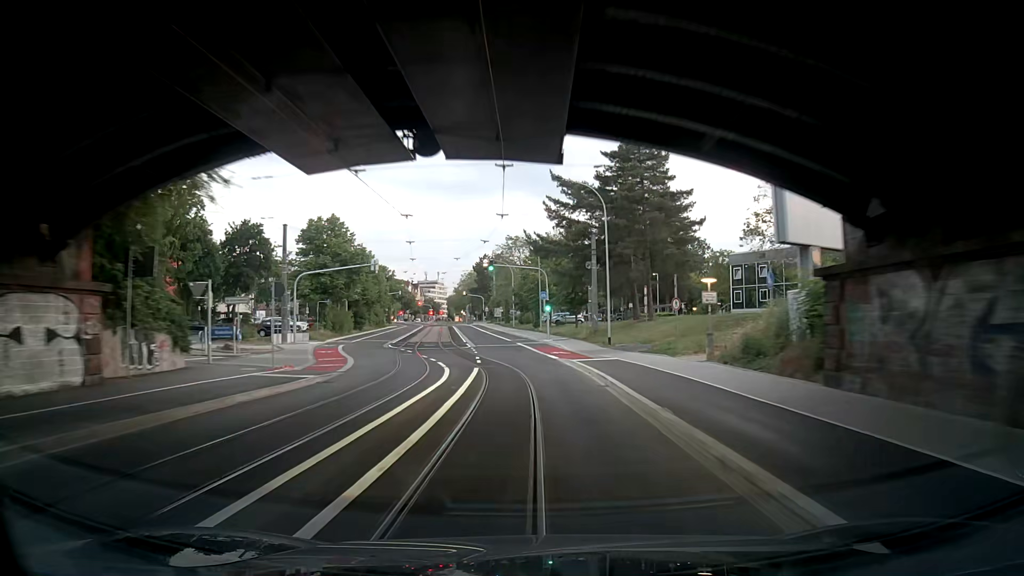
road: secondary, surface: asphalt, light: Sunrise
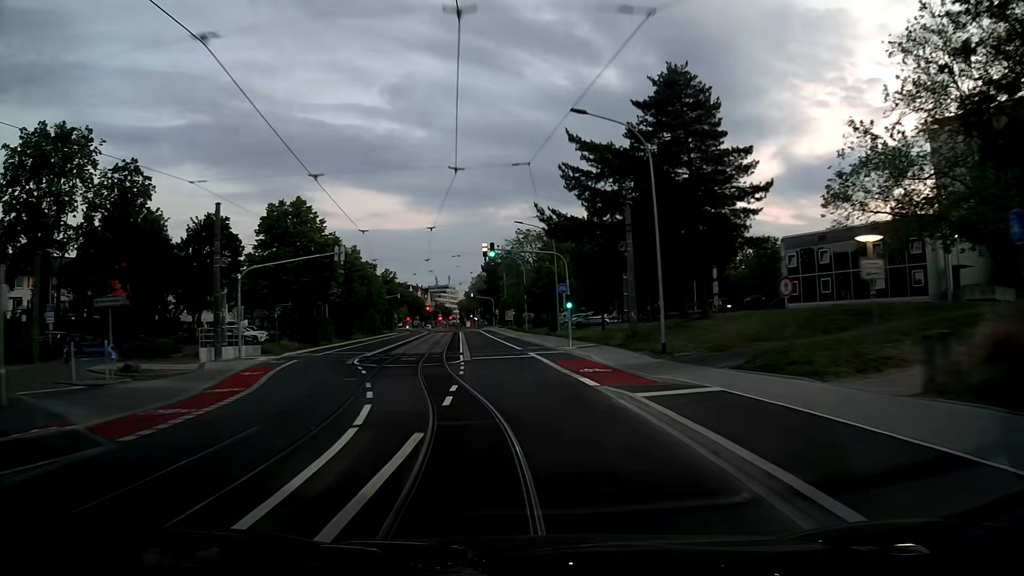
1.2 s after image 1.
(-0.4, +13.0) m; -2°
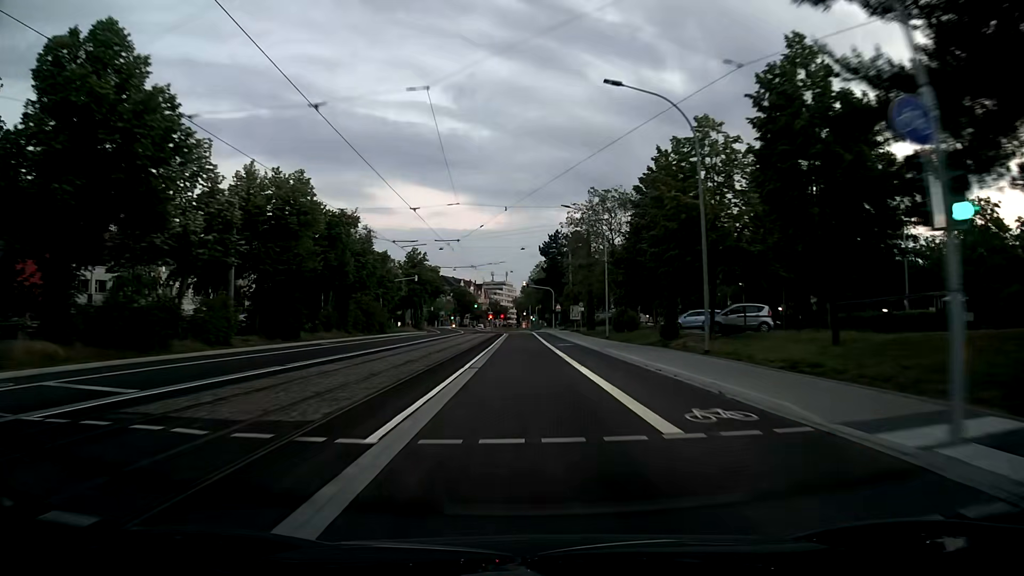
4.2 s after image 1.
(-1.5, +33.4) m; -6°
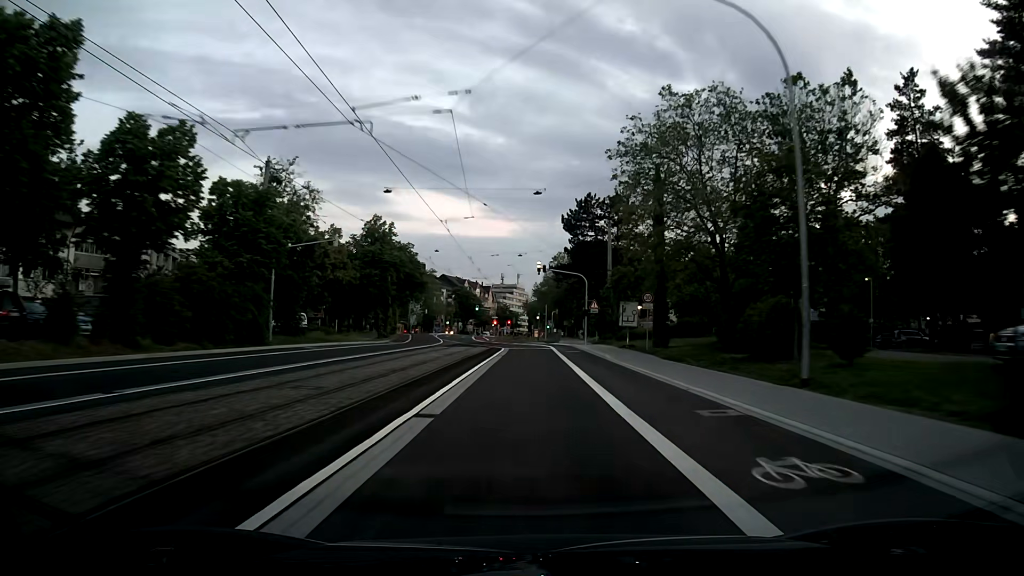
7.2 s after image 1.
(0.0, +35.2) m; 0°
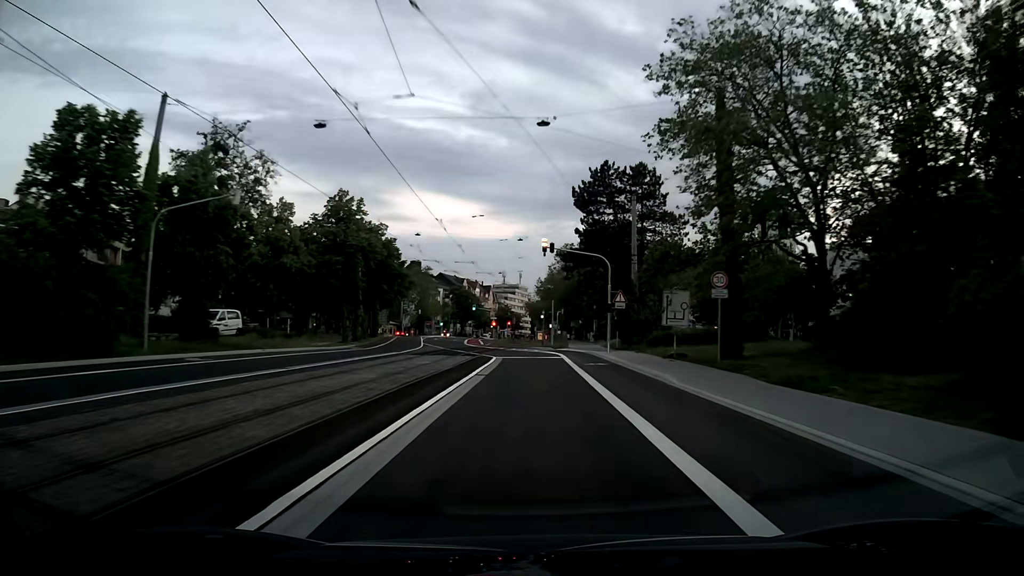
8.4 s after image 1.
(-0.1, +14.2) m; -1°
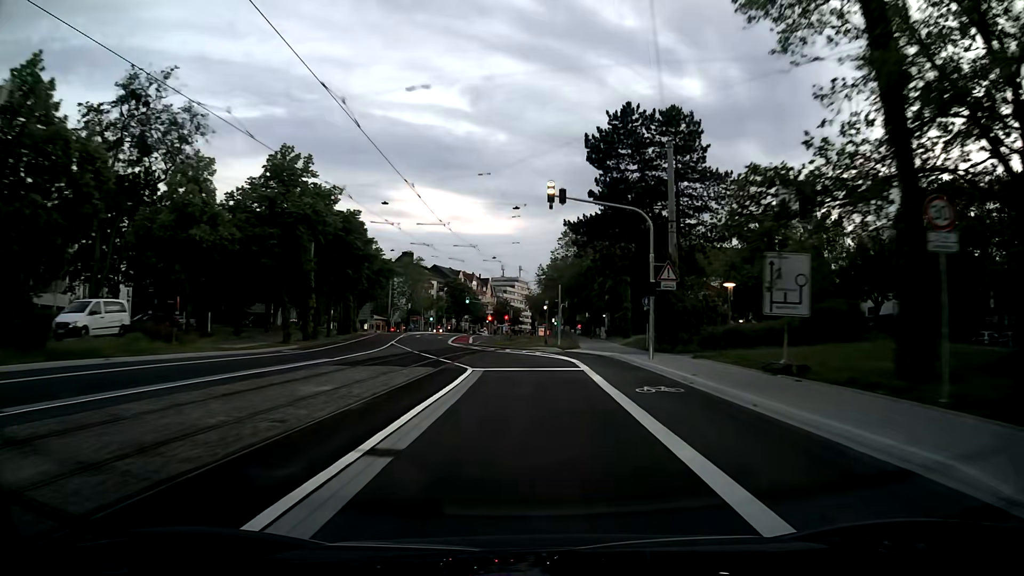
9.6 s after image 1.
(0.0, +13.8) m; 0°
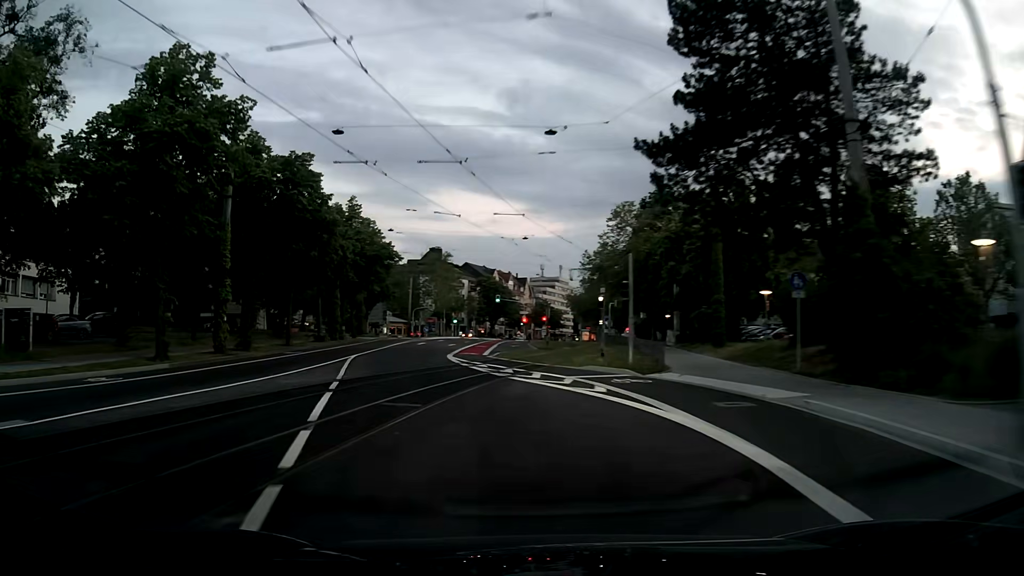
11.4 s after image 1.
(-0.3, +18.9) m; -3°
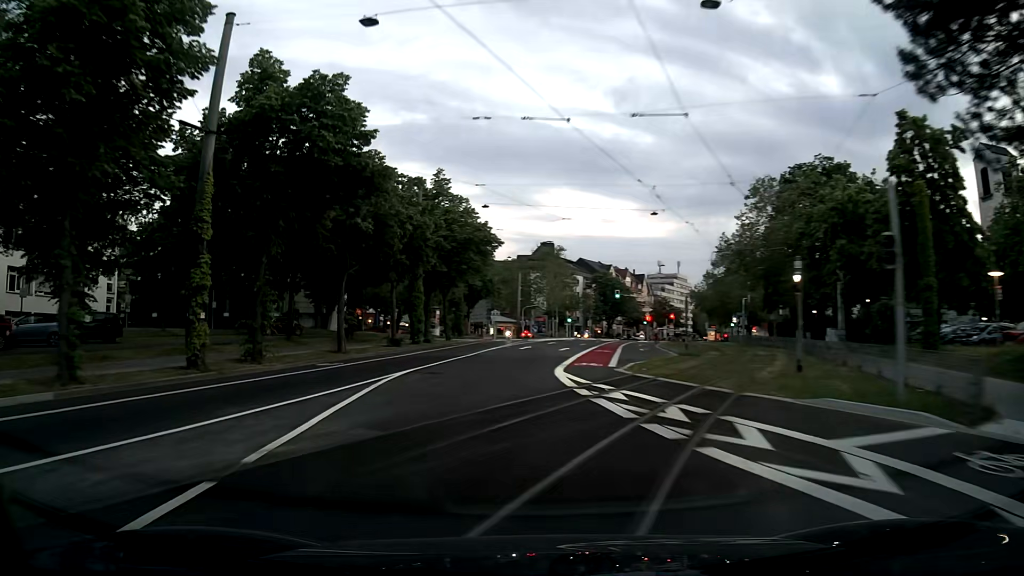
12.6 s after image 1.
(-1.0, +11.7) m; -10°
(0, +10) (-1, +20) (0, +30) (+1, +40) (+3, +50) (+4, +60) (+6, +70) (+8, +79) (+10, +89) (+12, +99) m
